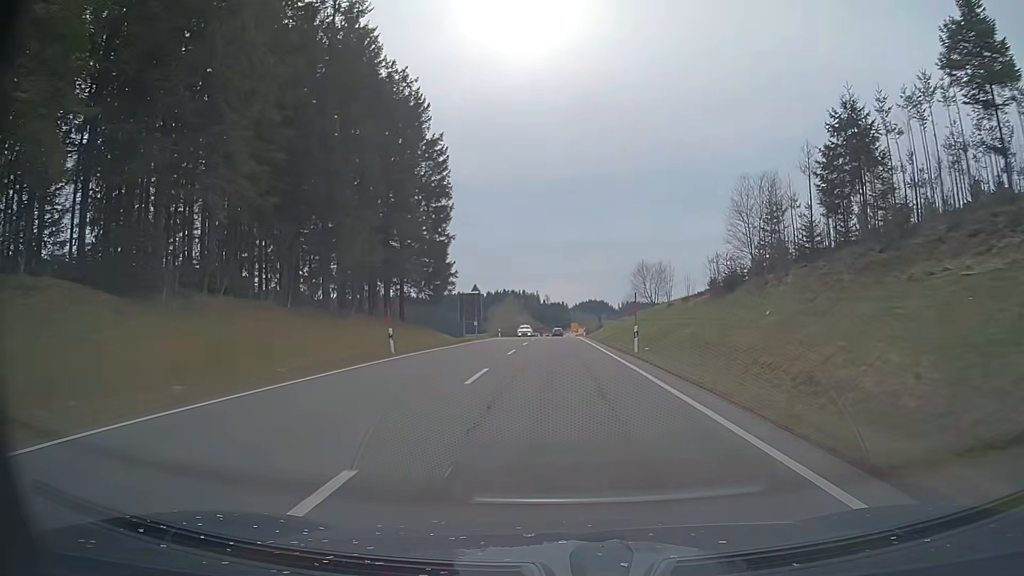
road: primary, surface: asphalt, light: Day
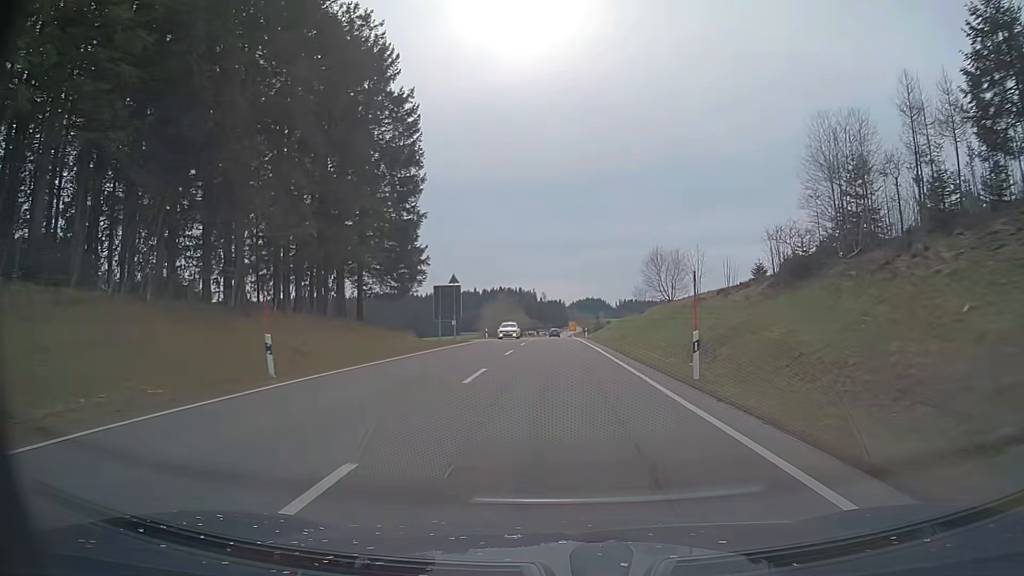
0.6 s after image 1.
(0.0, +11.7) m; 0°
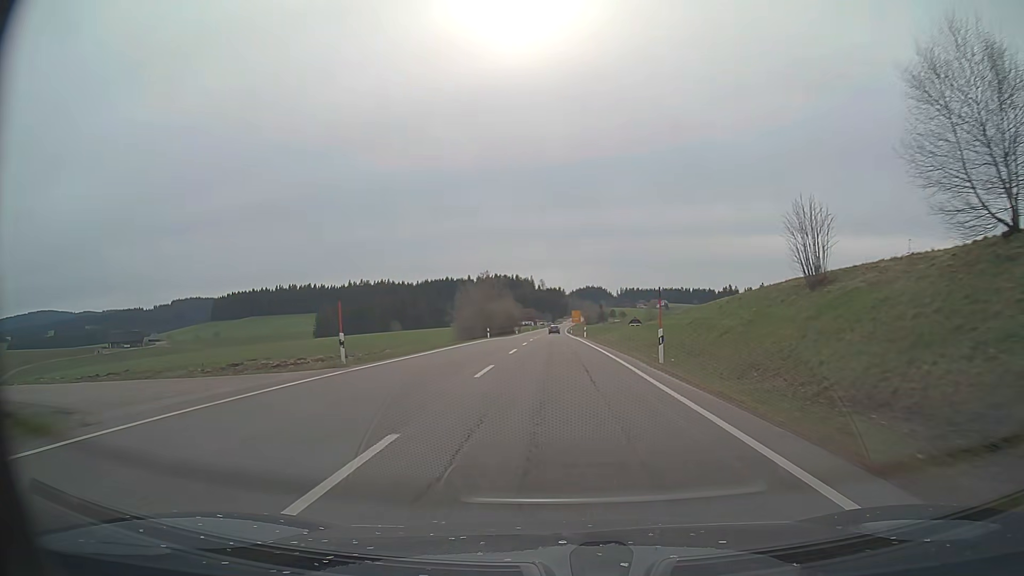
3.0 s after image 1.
(+0.3, +46.4) m; 0°
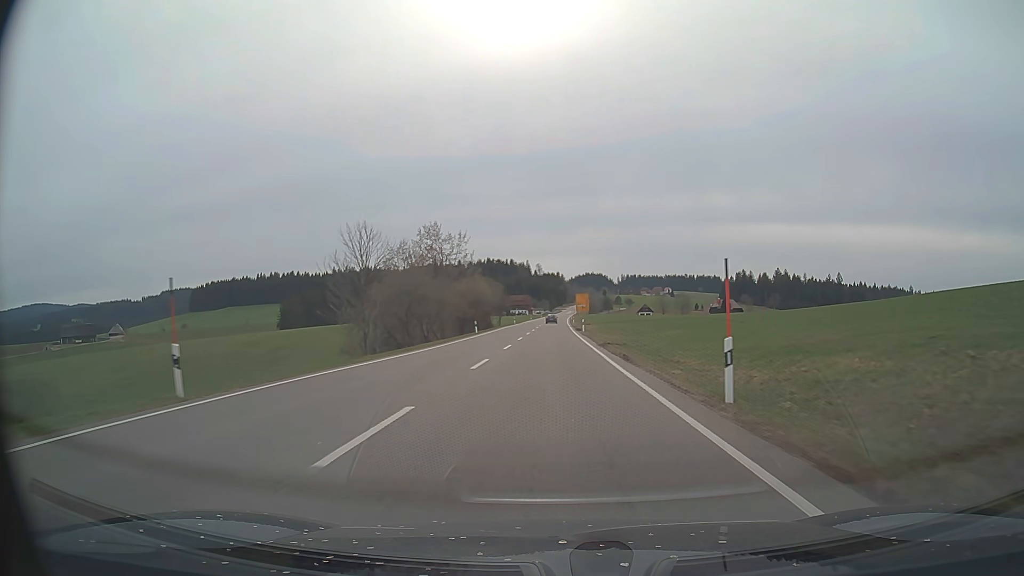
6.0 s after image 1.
(+0.3, +57.8) m; 0°
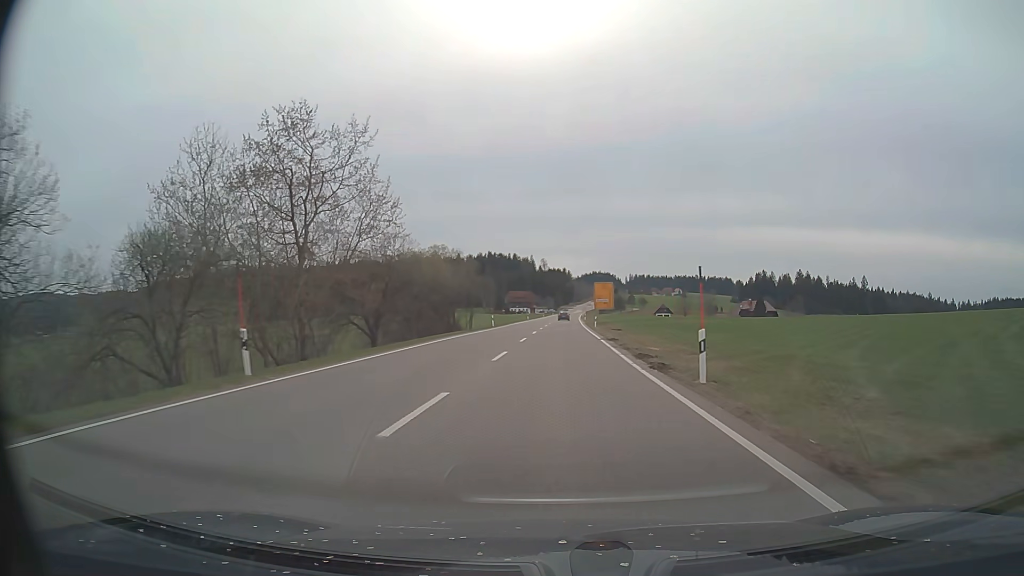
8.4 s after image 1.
(-0.2, +46.9) m; 0°
